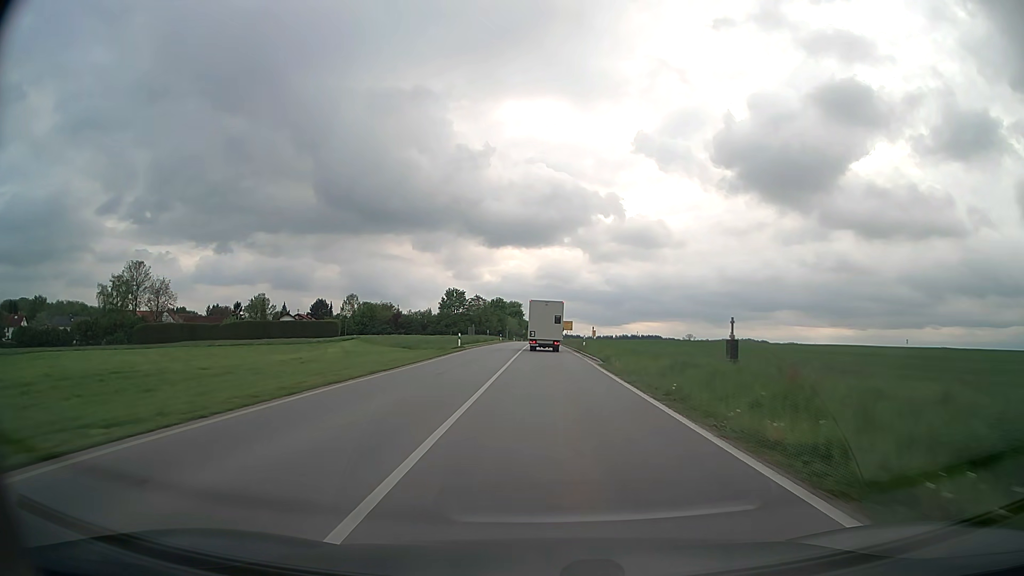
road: secondary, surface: asphalt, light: Day
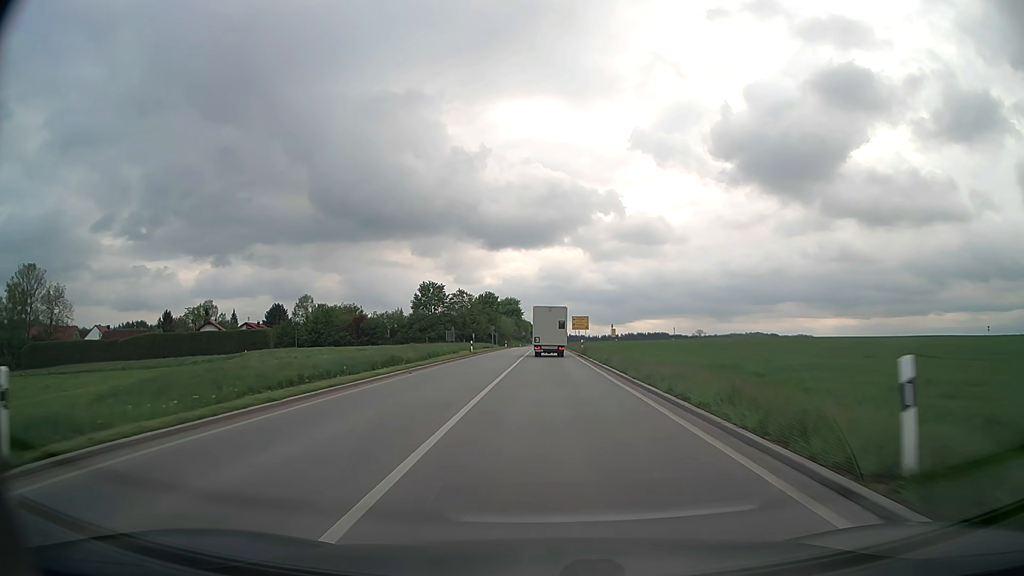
(0.0, +44.9) m; 0°
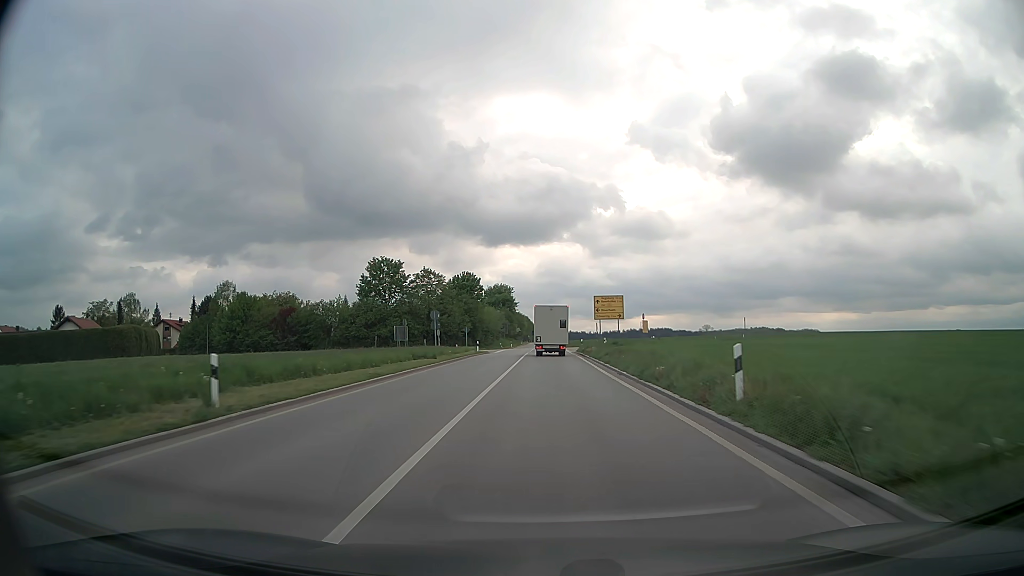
(-0.1, +45.5) m; 0°
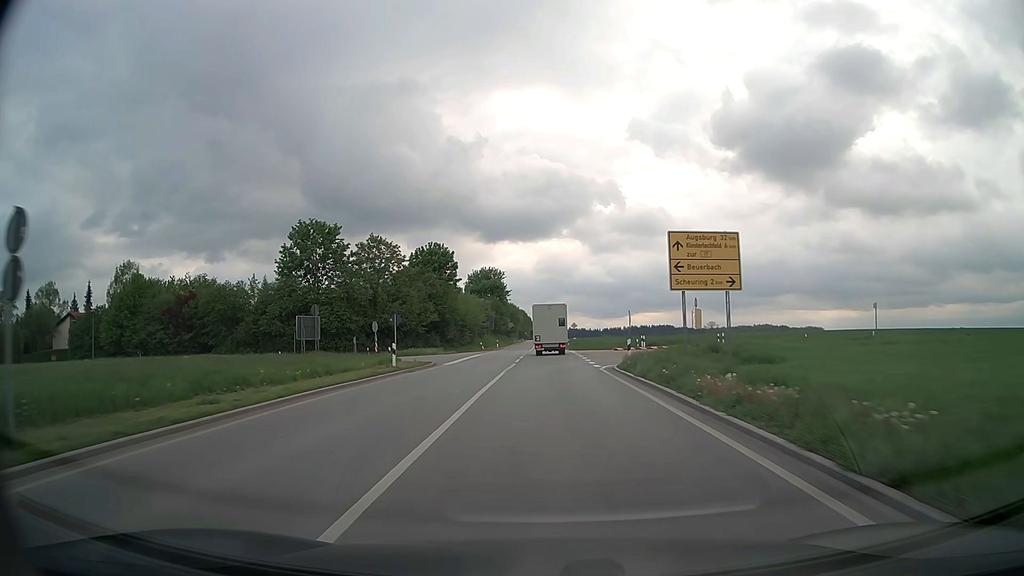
(0.0, +34.5) m; 0°
(0, +10) (0, +20) (0, +30) (0, +40) (0, +50) (0, +60) (0, +70) (0, +80) (0, +90) (0, +100) m
